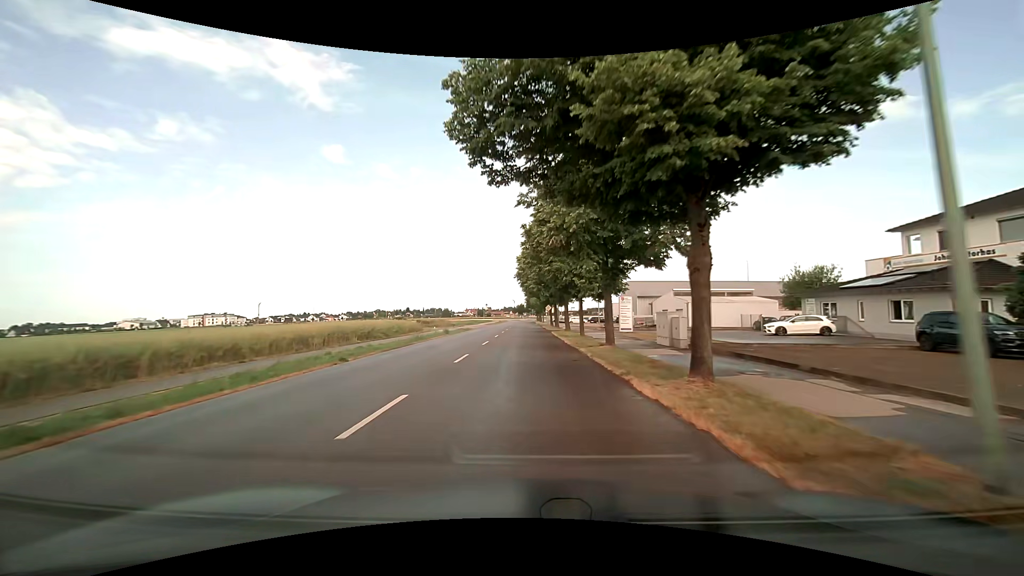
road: tertiary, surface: asphalt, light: Day
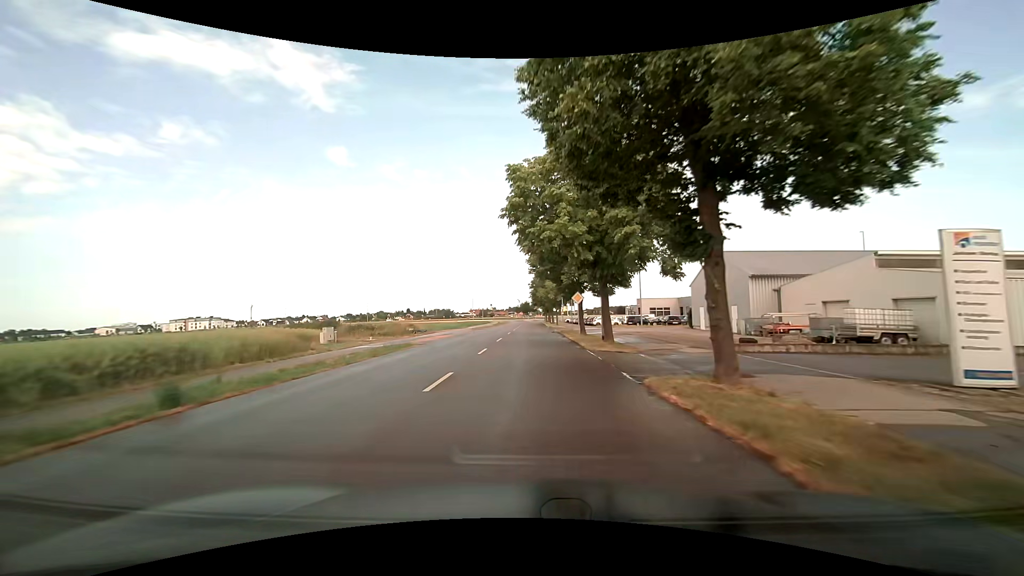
(-0.3, +32.7) m; 0°
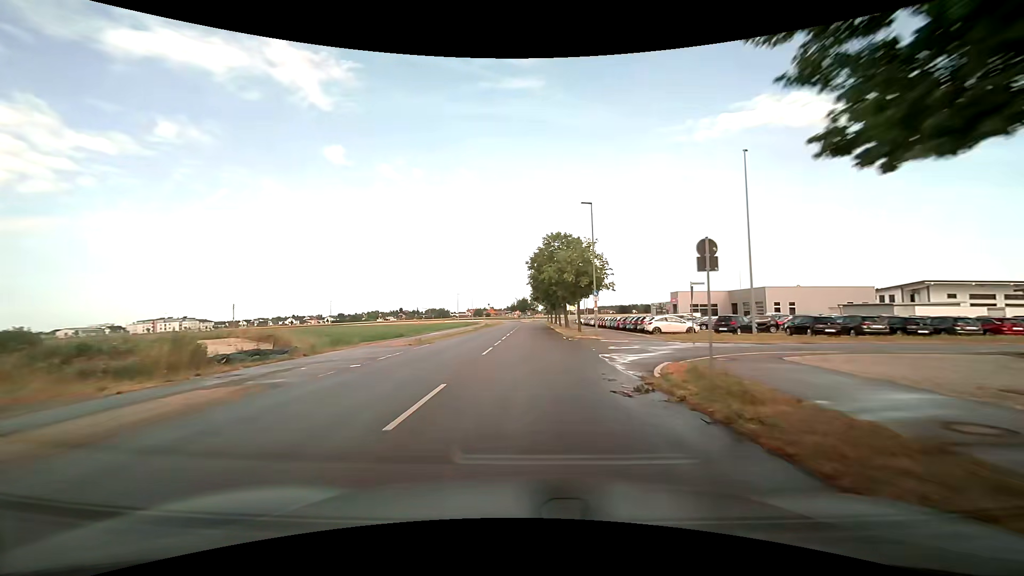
(-0.1, +33.1) m; 0°
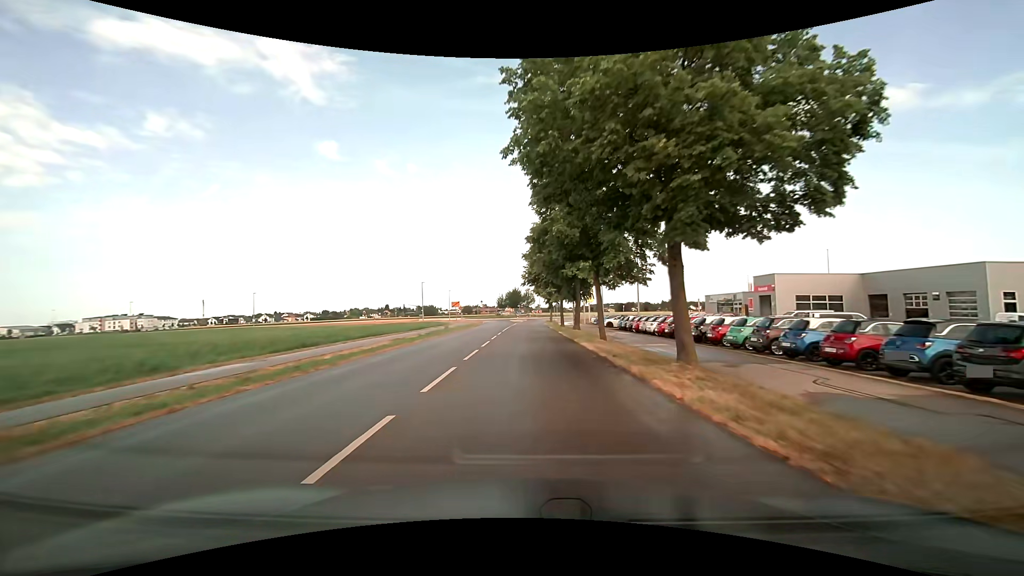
(+0.4, +39.1) m; +1°
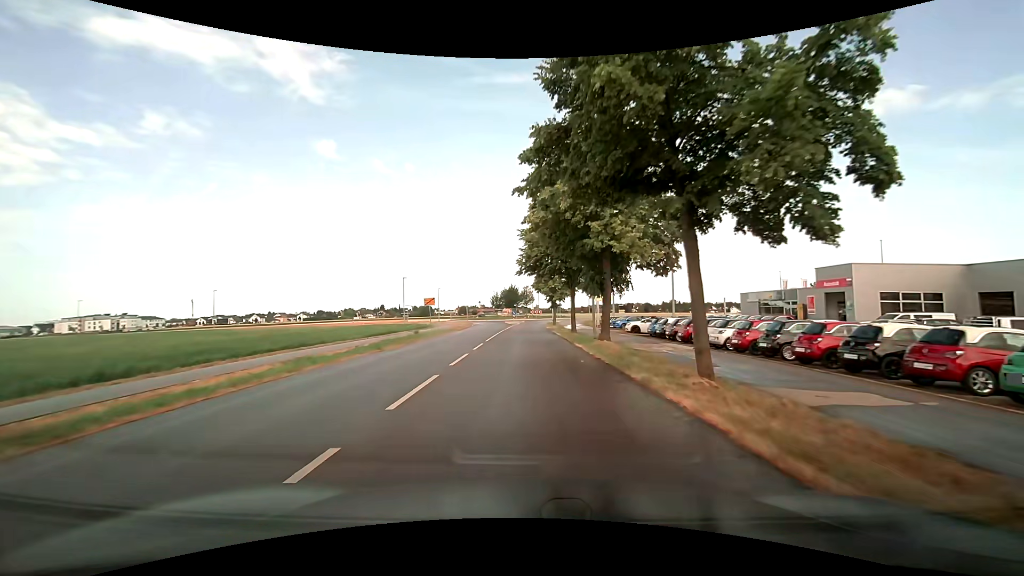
(0.0, +13.4) m; 0°
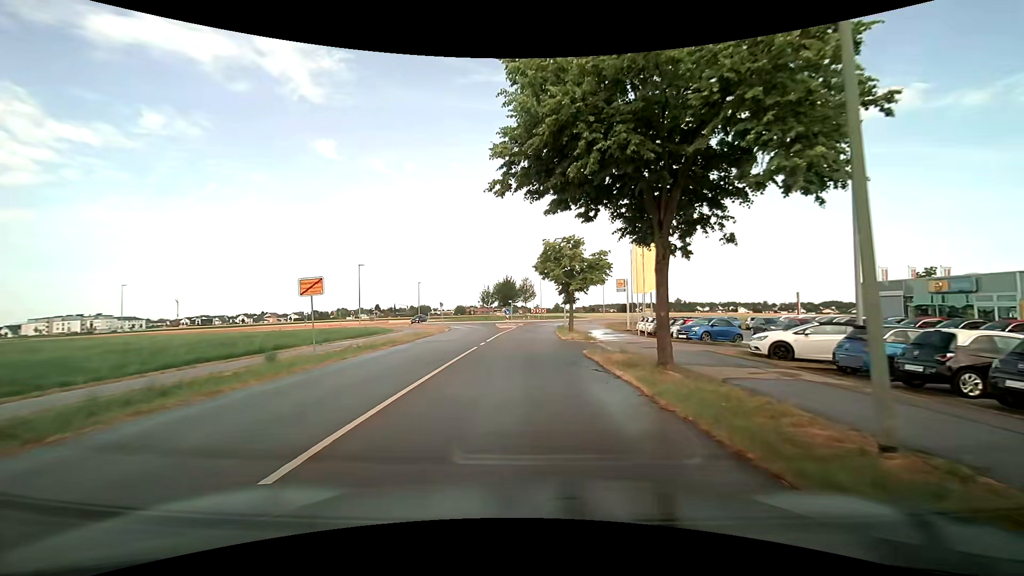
(-0.1, +22.3) m; 0°
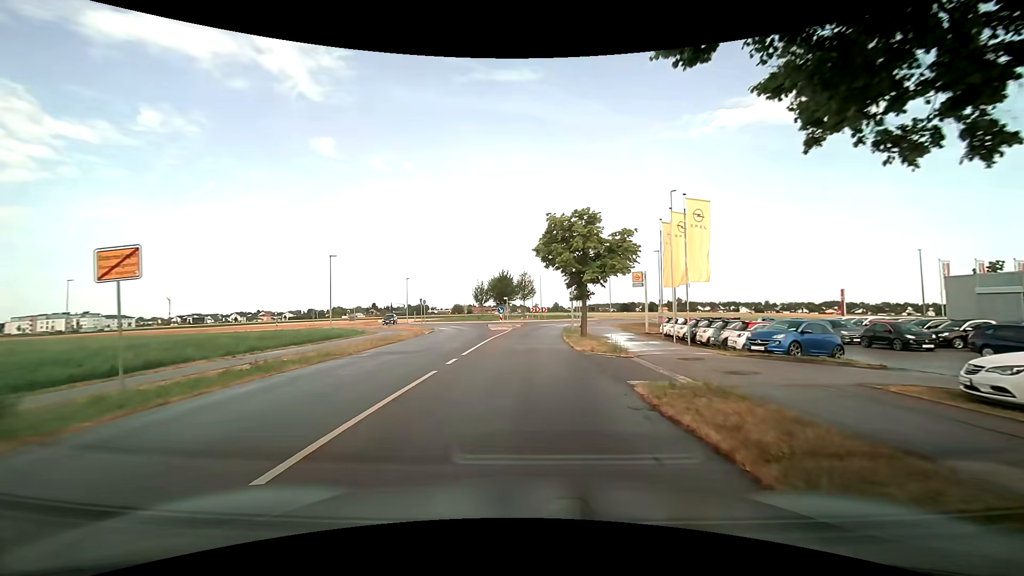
(0.0, +8.7) m; +1°
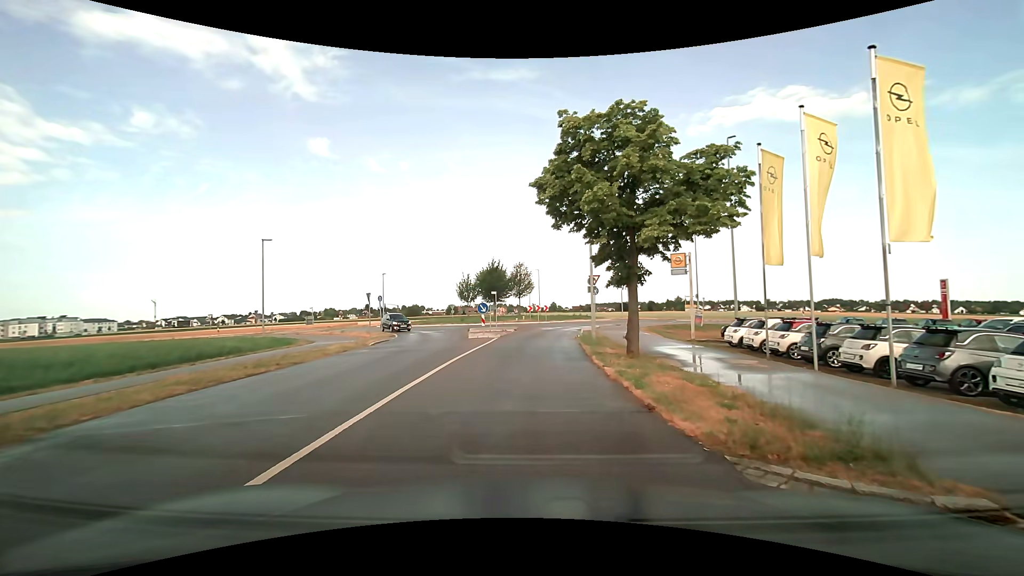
(0.0, +12.9) m; 0°
(0, +10) (0, +20) (0, +30) (+2, +40) (+7, +48) (+12, +57) (+12, +67) (+6, +75) (-3, +79) (-12, +77) m
